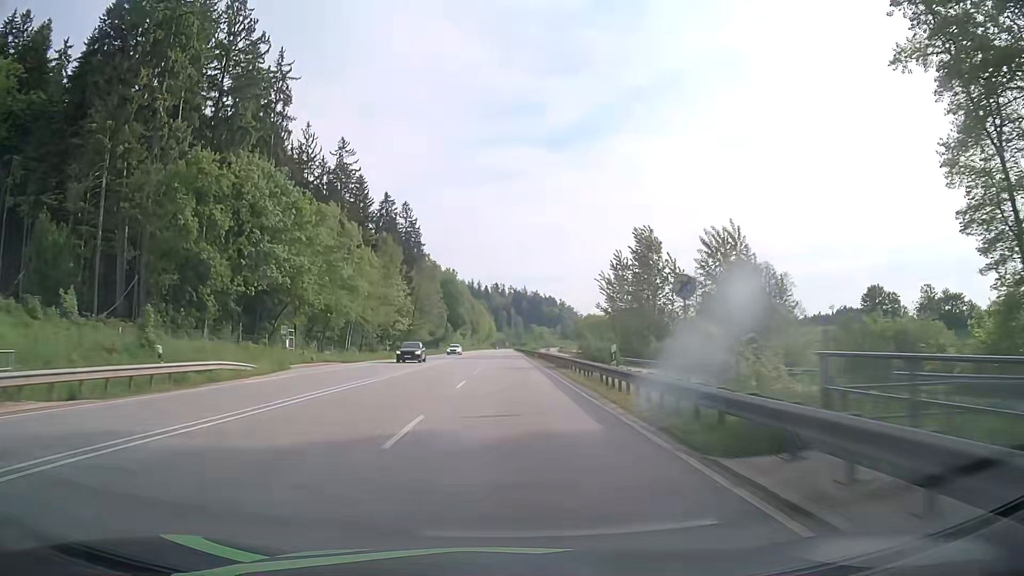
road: primary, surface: asphalt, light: Day
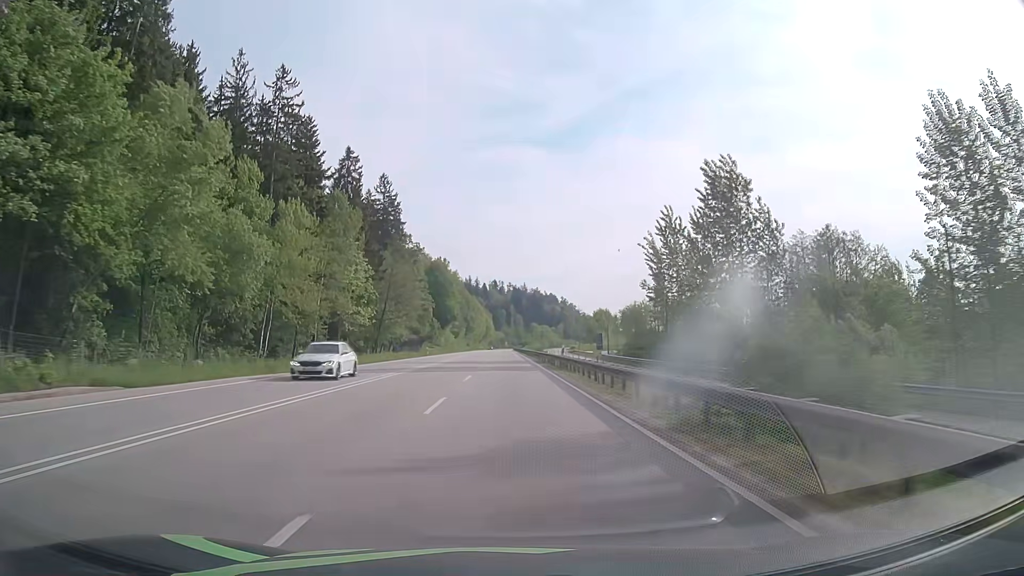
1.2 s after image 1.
(+0.1, +31.6) m; 0°
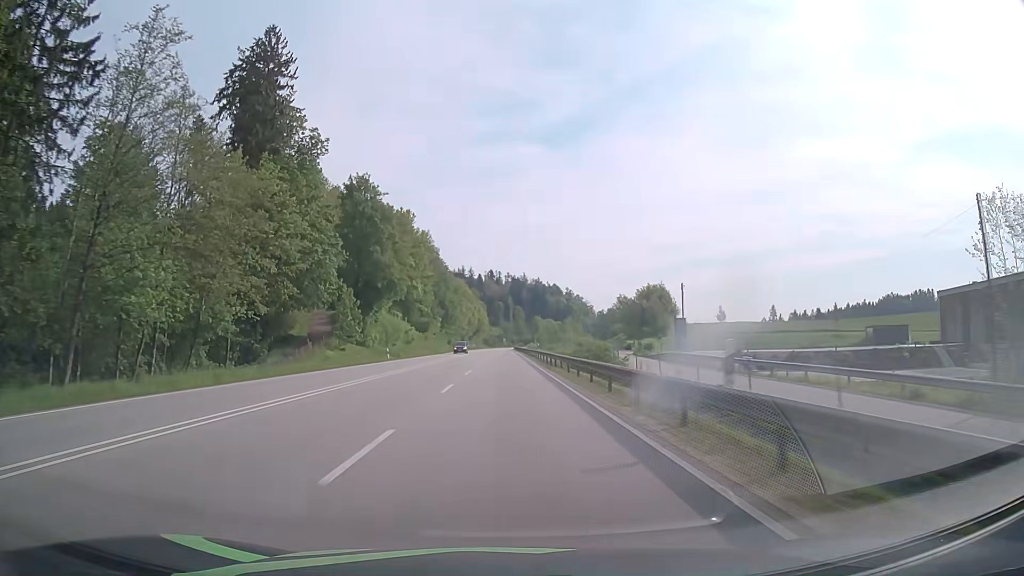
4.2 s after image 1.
(+0.2, +78.4) m; 0°
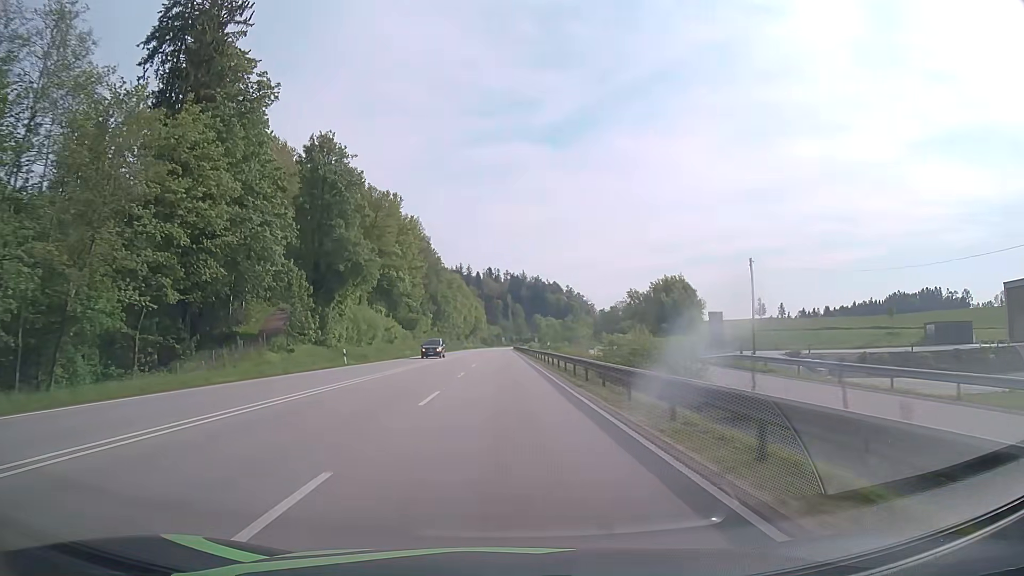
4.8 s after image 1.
(0.0, +15.6) m; 0°
